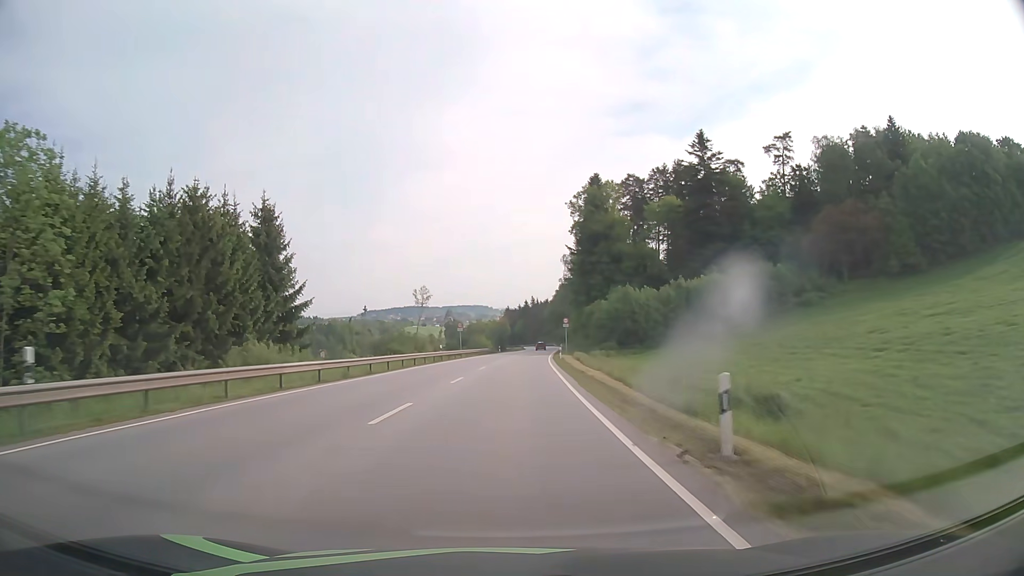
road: primary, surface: asphalt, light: Day
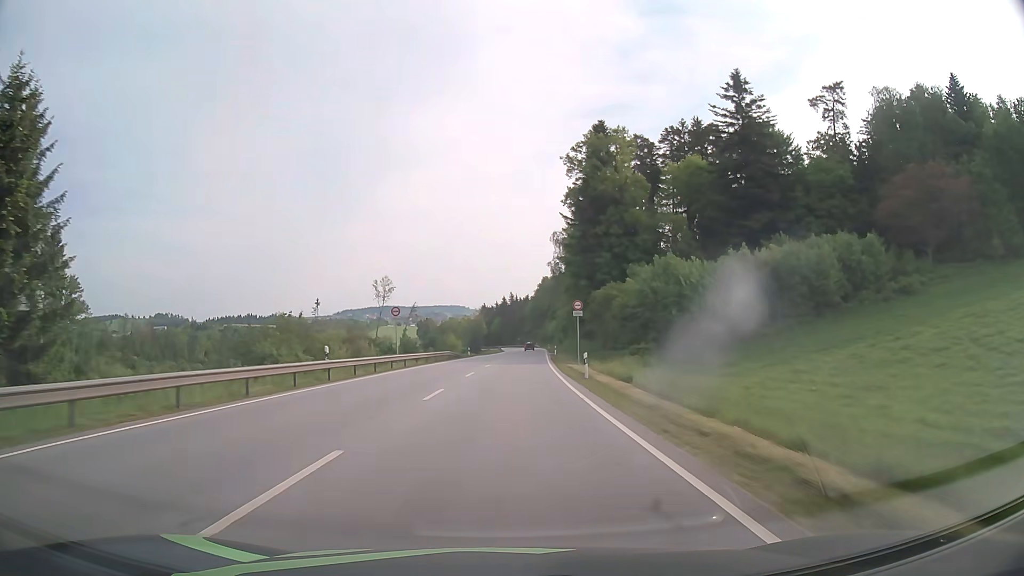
(+0.5, +30.7) m; +2°
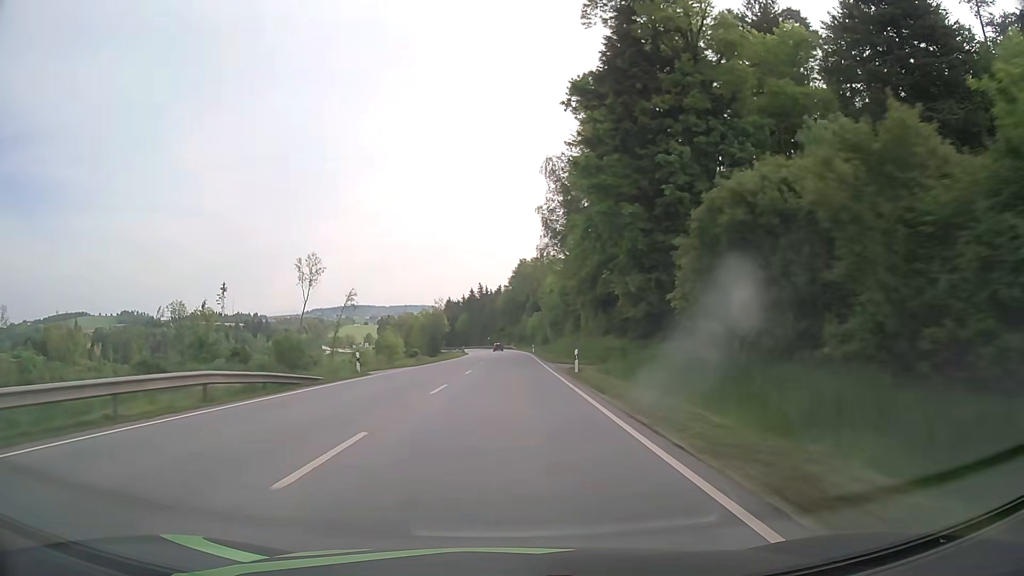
(+1.0, +46.4) m; +2°
